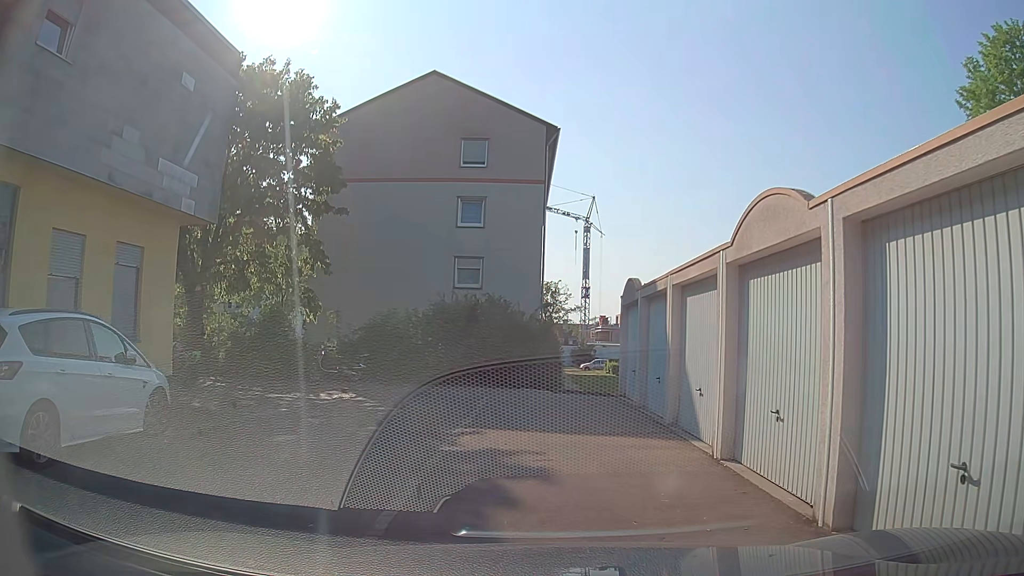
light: Day
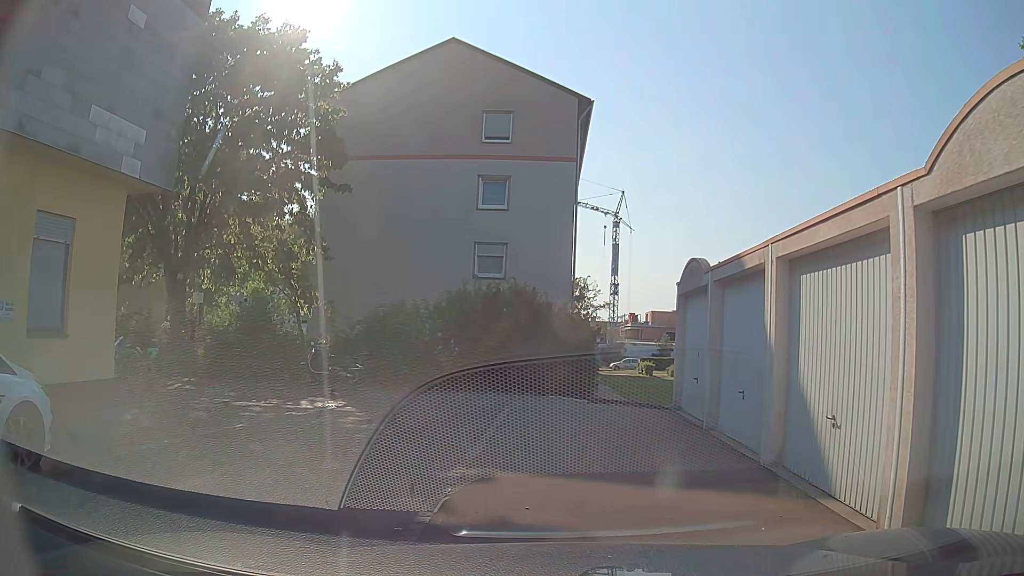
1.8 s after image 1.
(0.0, +3.5) m; -1°
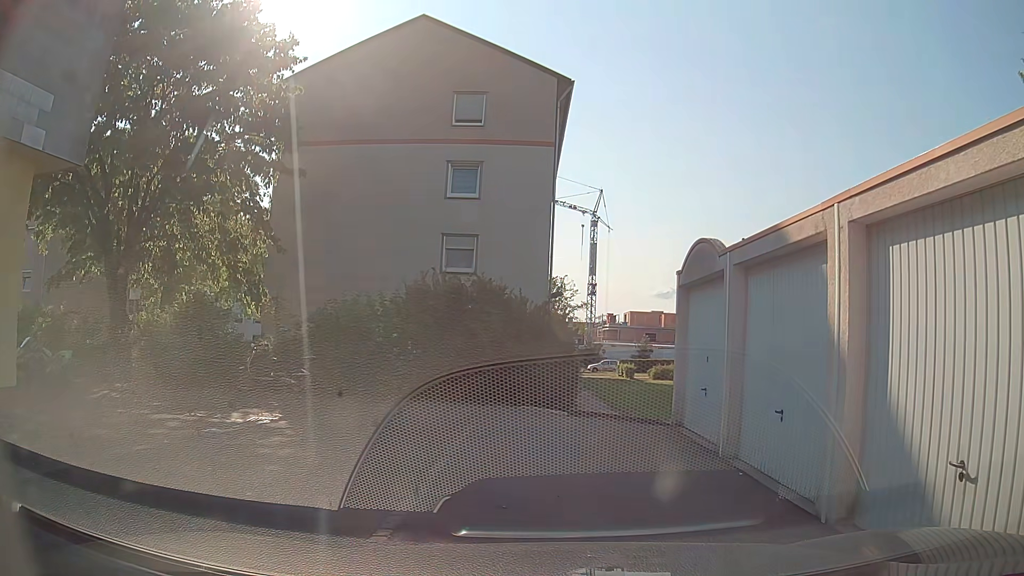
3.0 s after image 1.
(0.0, +2.4) m; +2°
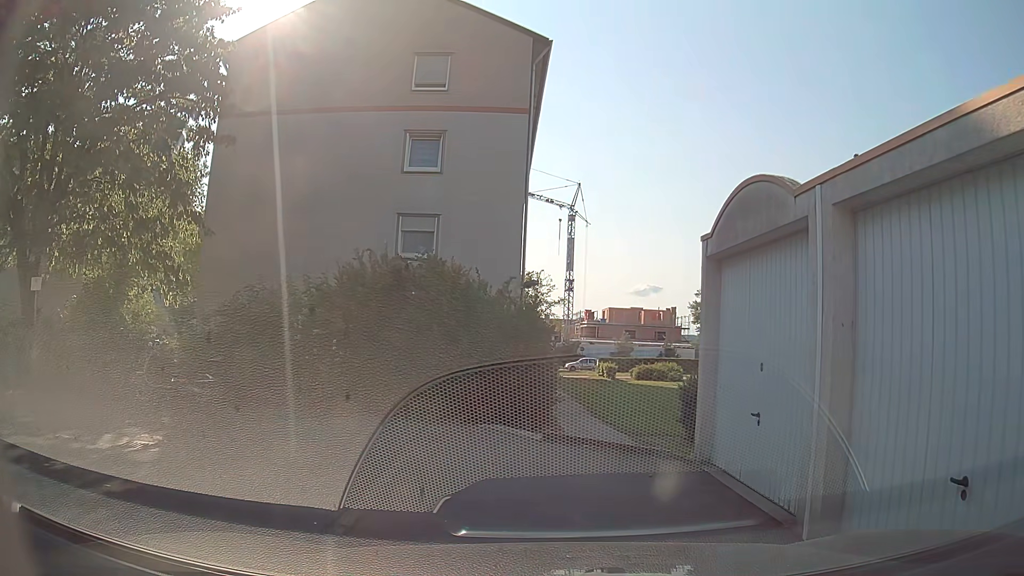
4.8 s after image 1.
(+0.1, +3.5) m; +2°
